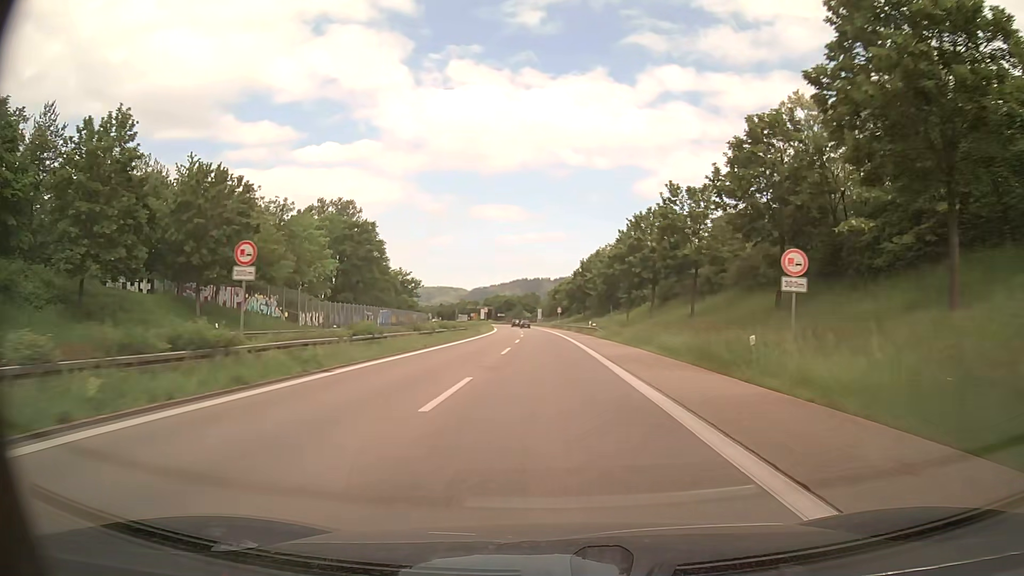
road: trunk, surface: asphalt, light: Day
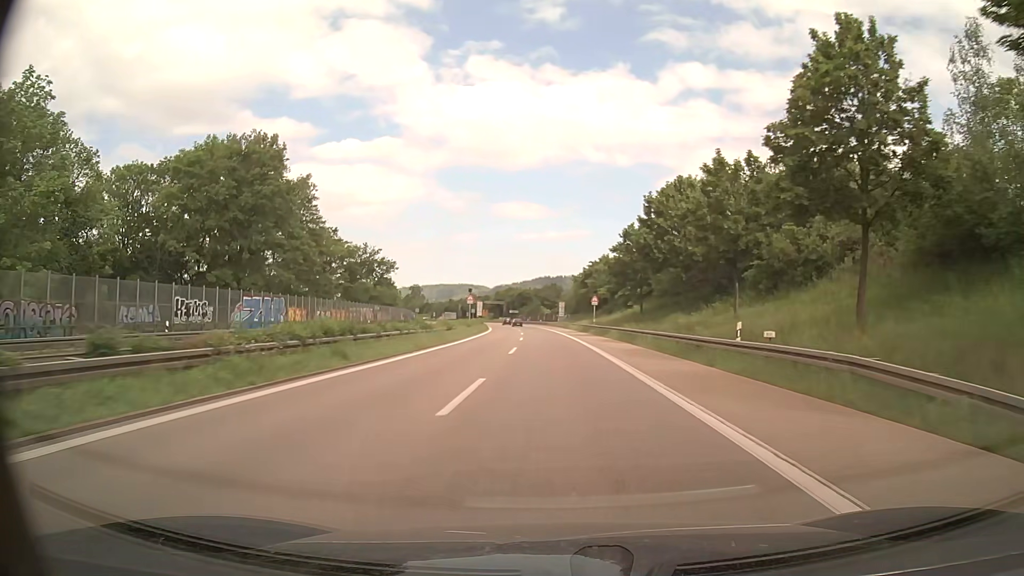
(-0.9, +50.1) m; -2°
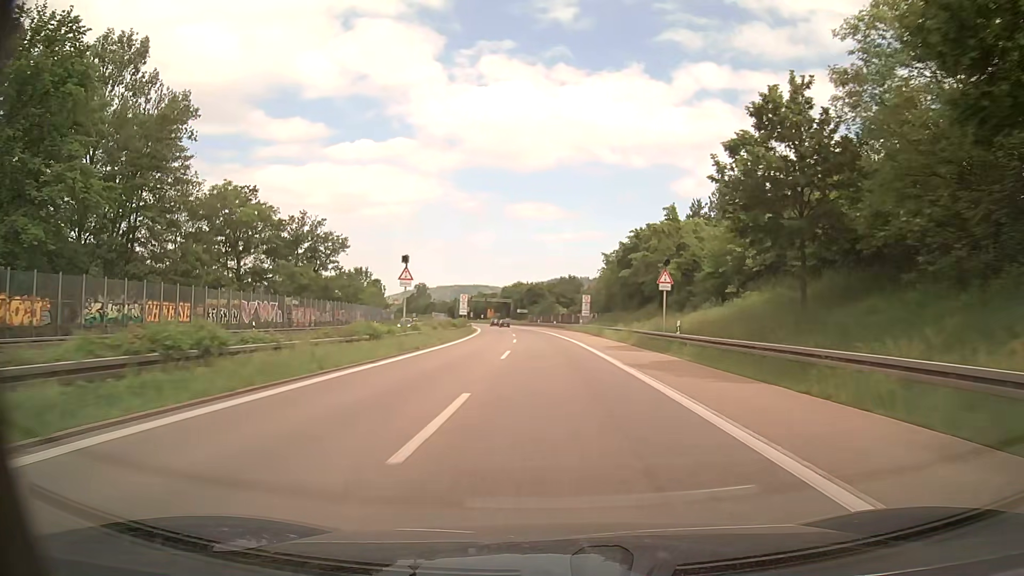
(-0.7, +37.7) m; -2°
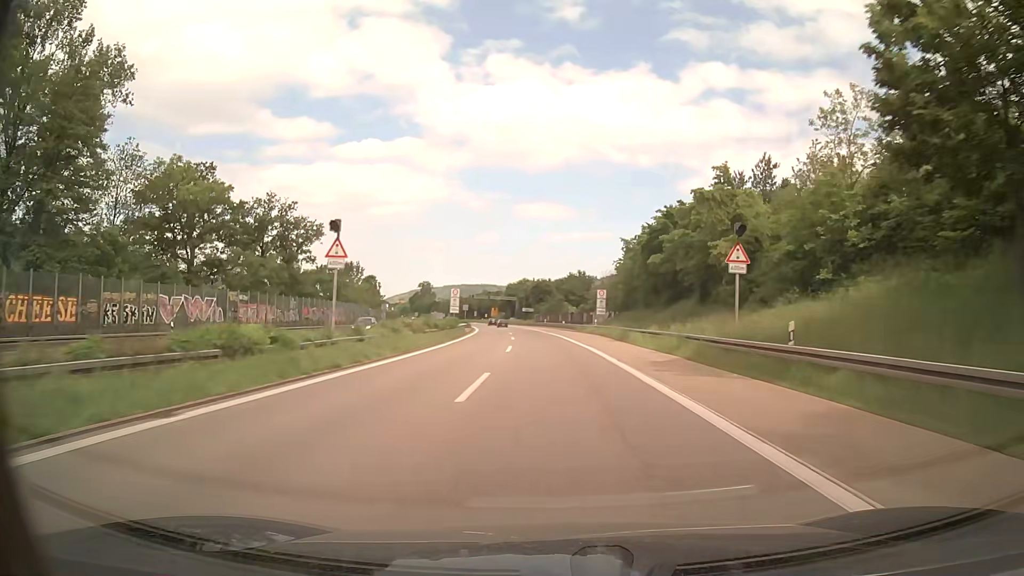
(0.0, +12.6) m; -1°
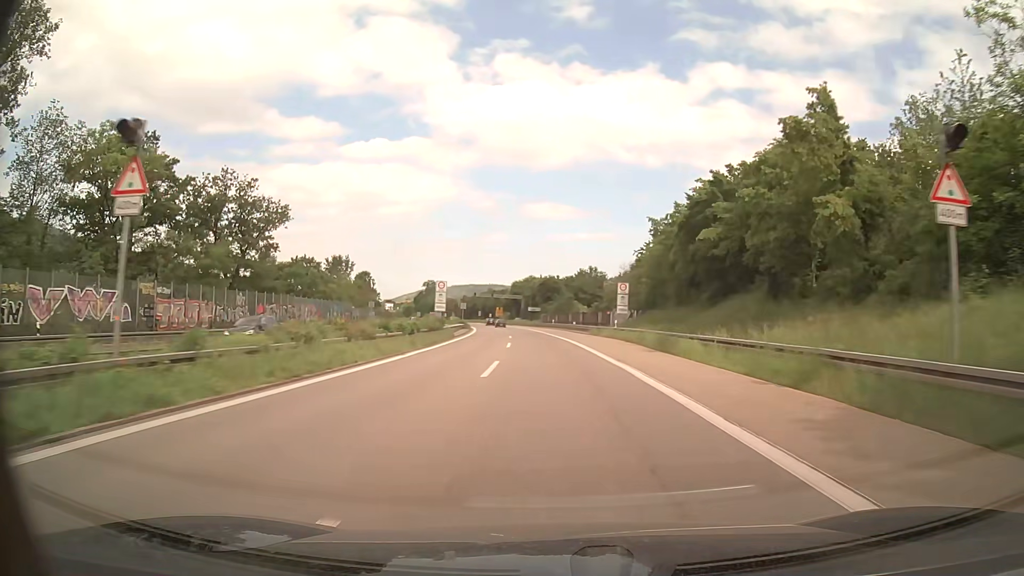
(0.0, +12.6) m; 0°
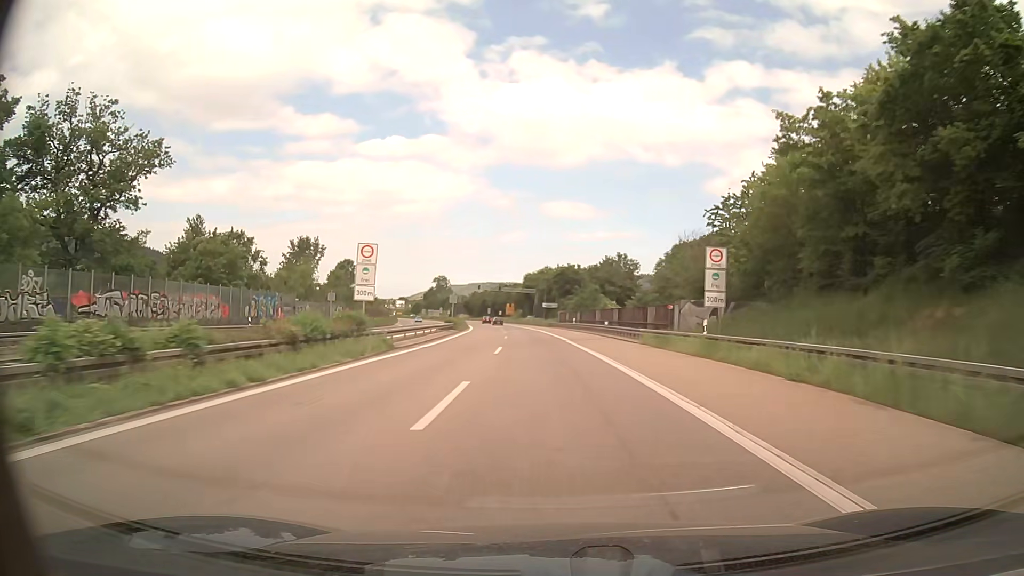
(-0.3, +25.1) m; -1°
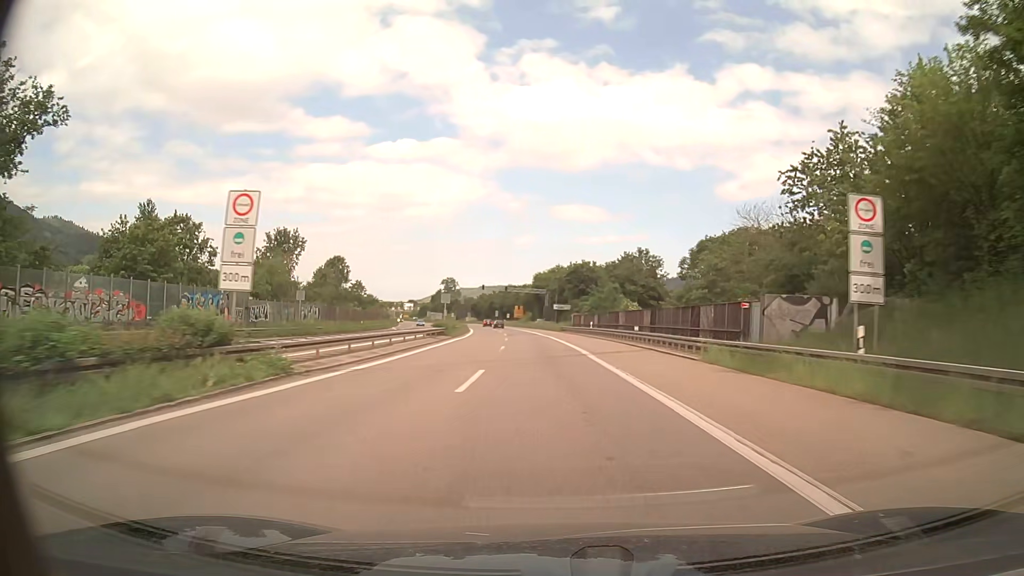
(-0.2, +12.5) m; -1°
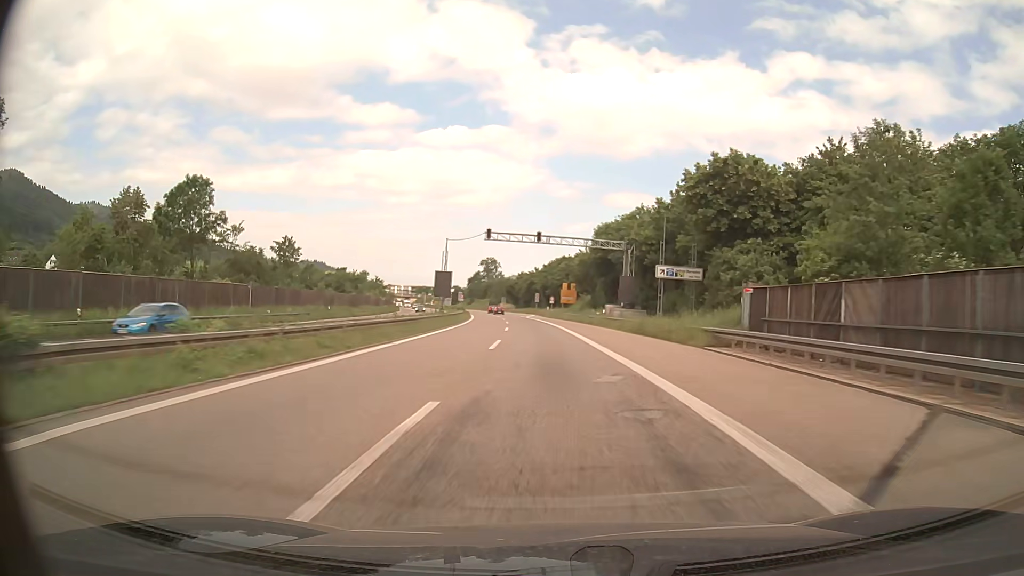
(-2.5, +62.0) m; -4°
(0, +10) (0, +20) (-1, +30) (-1, +40) (-2, +50) (-2, +60) (-3, +70) (-4, +80) (-5, +90) (-6, +100) m
